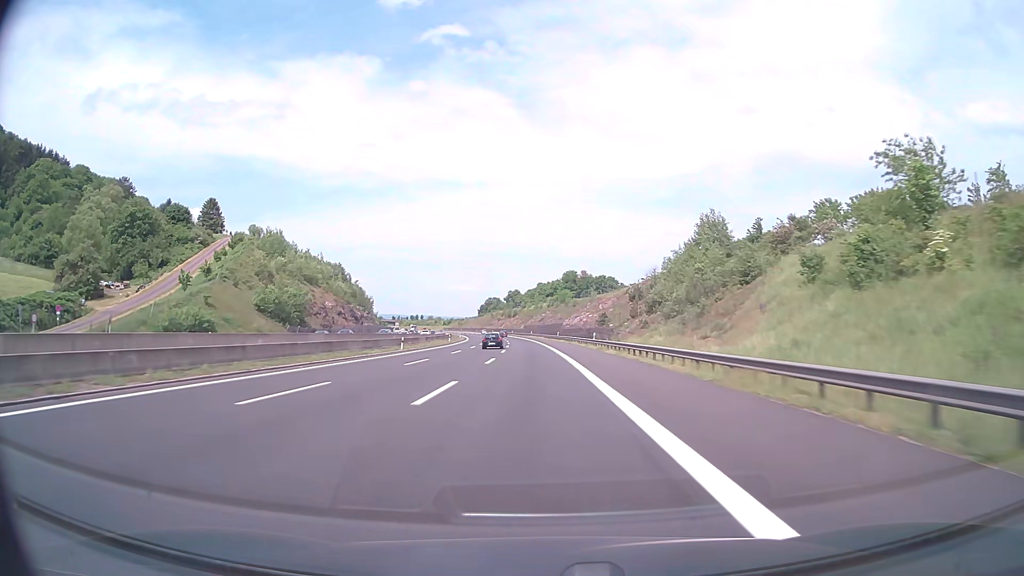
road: motorway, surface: asphalt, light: Day
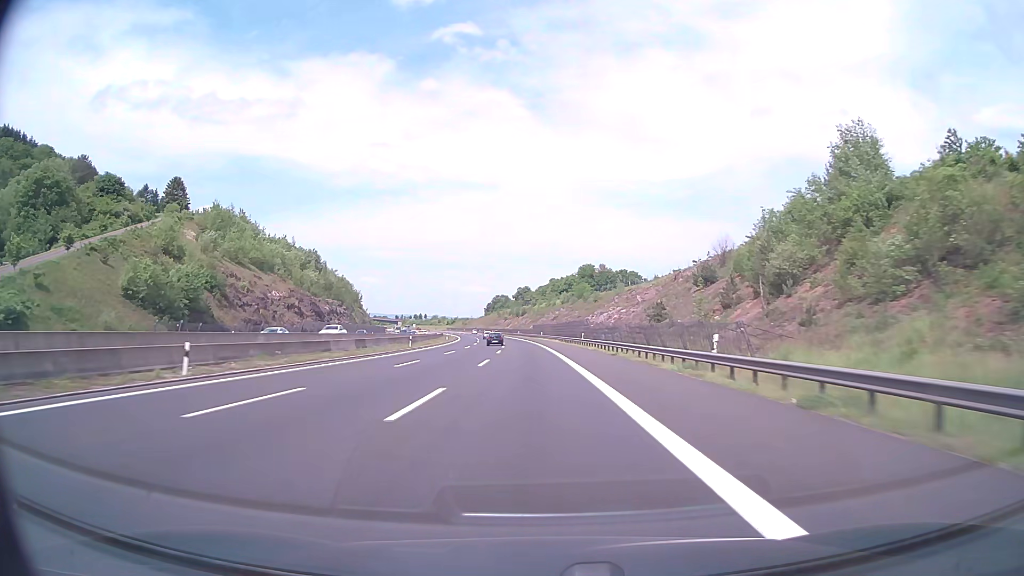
(-0.4, +38.0) m; -1°
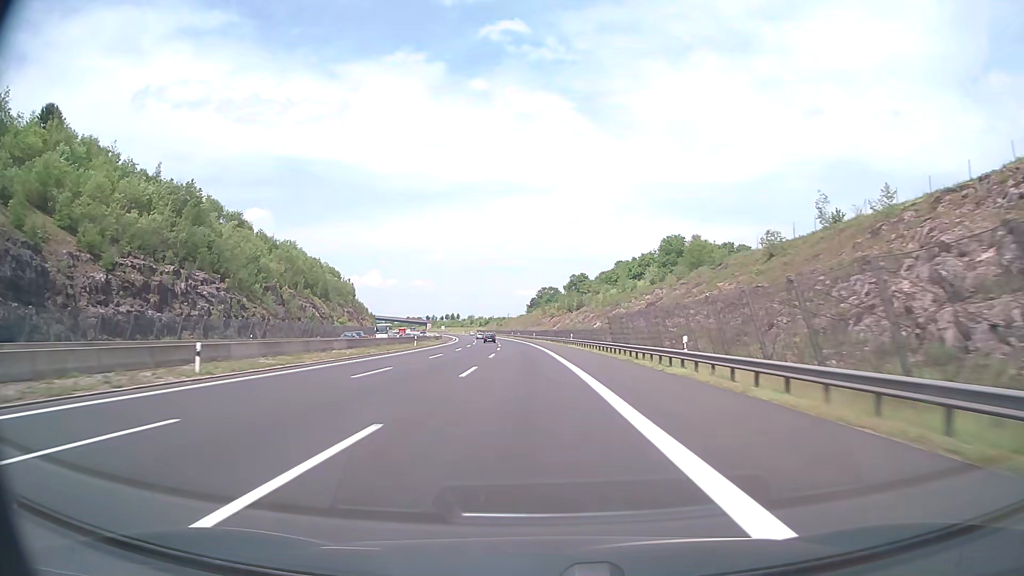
(-3.2, +95.9) m; -4°
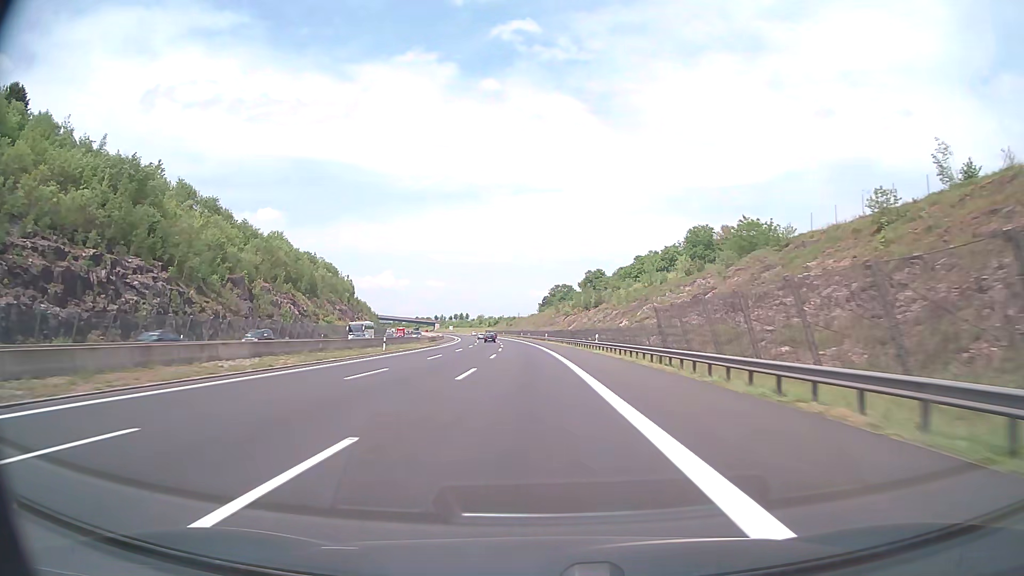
(-0.2, +19.3) m; -1°
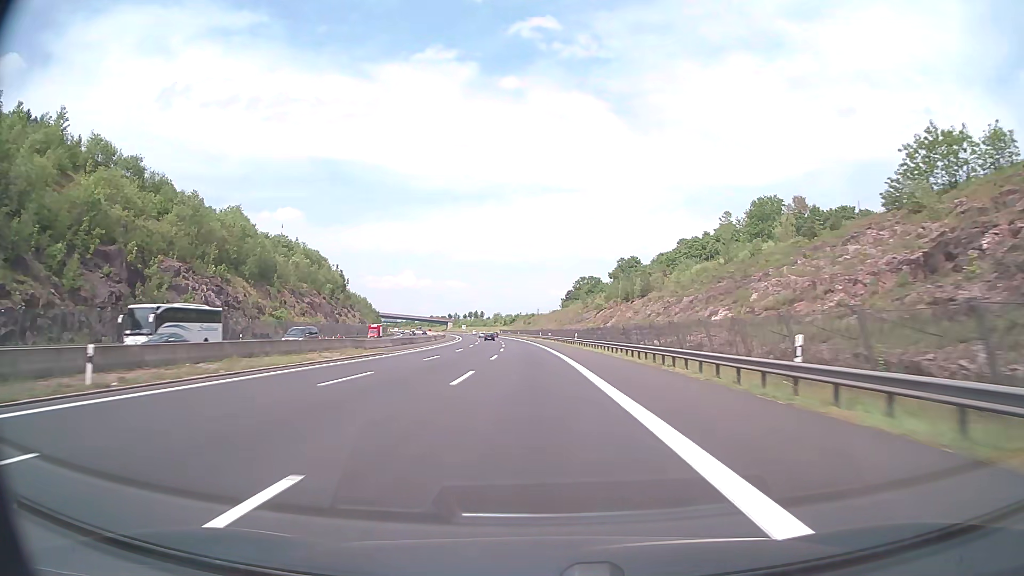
(-0.7, +38.5) m; -2°
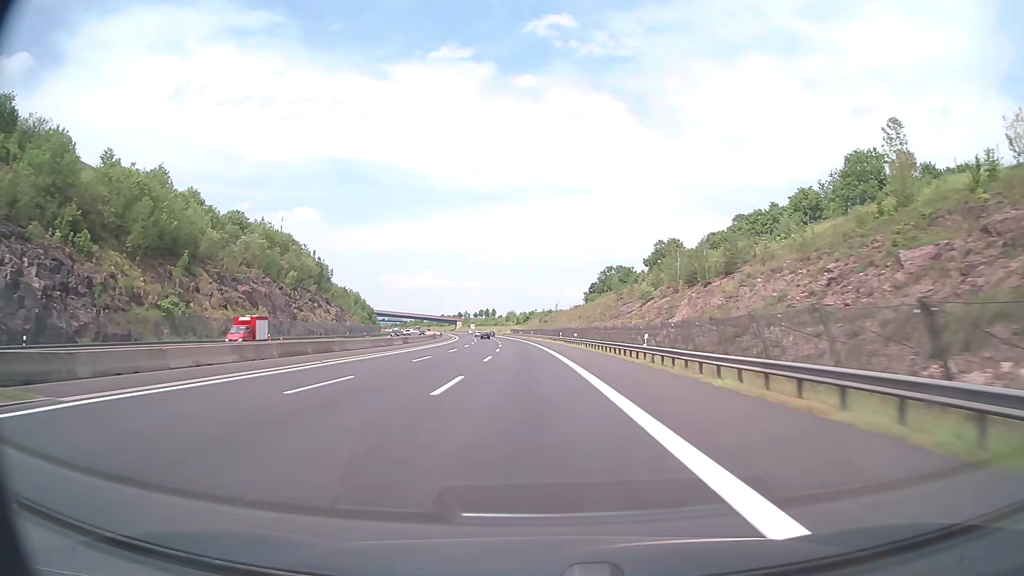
(-0.4, +38.6) m; -1°
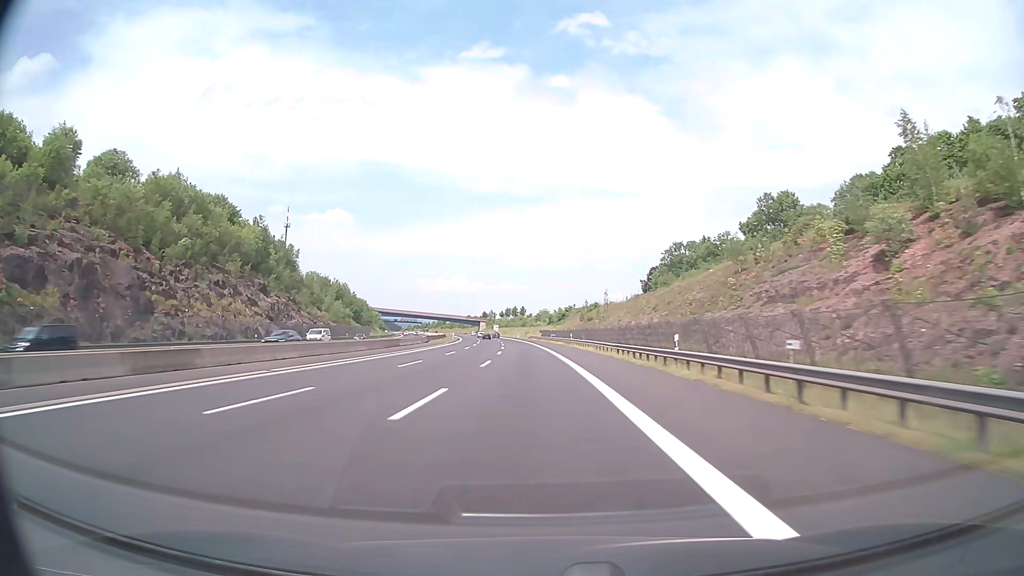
(-1.3, +57.9) m; -3°
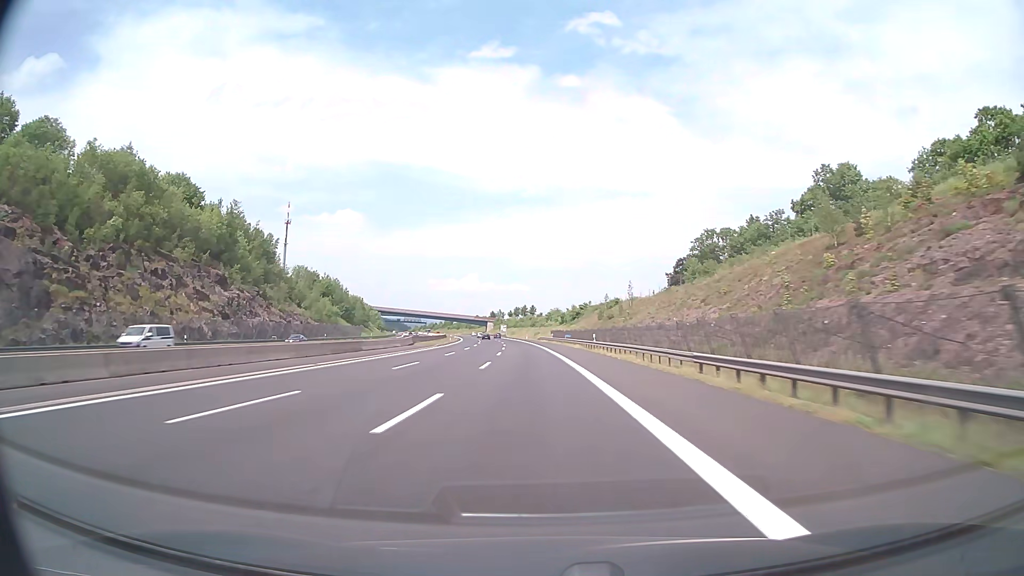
(-0.2, +19.3) m; -1°
(0, +10) (0, +20) (0, +30) (-1, +40) (-1, +50) (-1, +60) (-2, +70) (-2, +80) (-3, +90) (-4, +100) m
